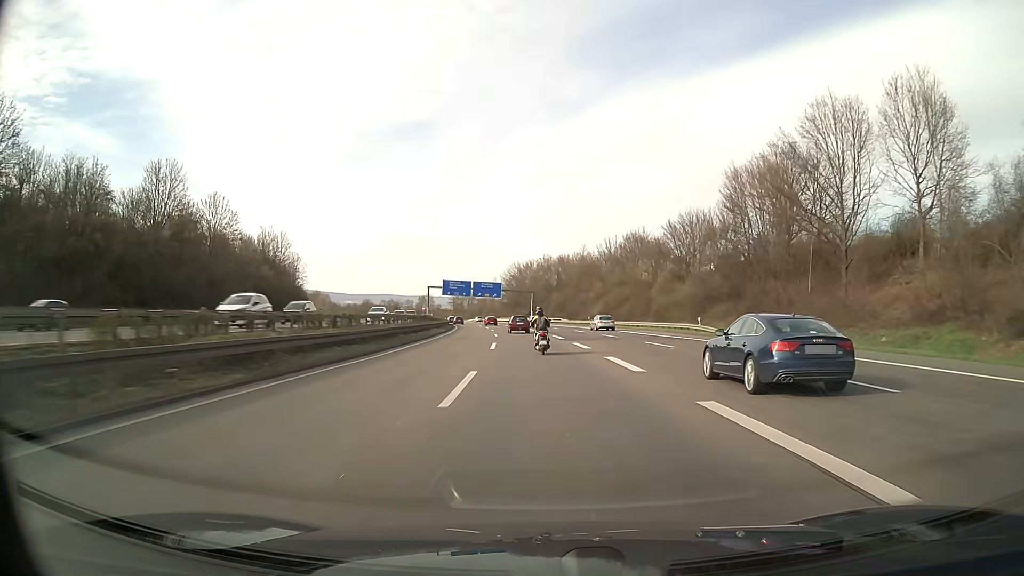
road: motorway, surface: asphalt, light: Day
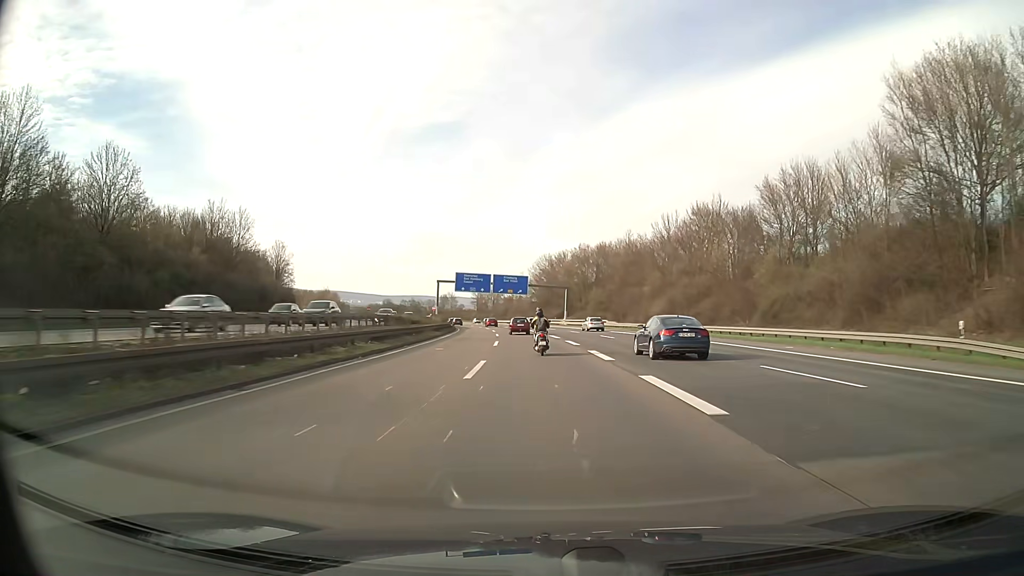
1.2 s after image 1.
(-0.7, +31.1) m; -3°
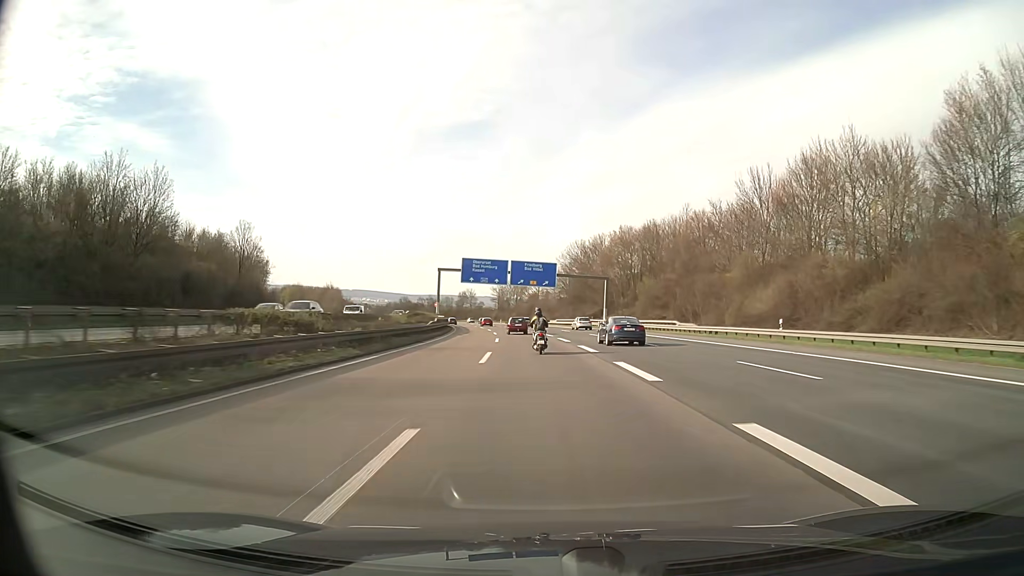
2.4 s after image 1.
(-0.7, +30.9) m; -2°
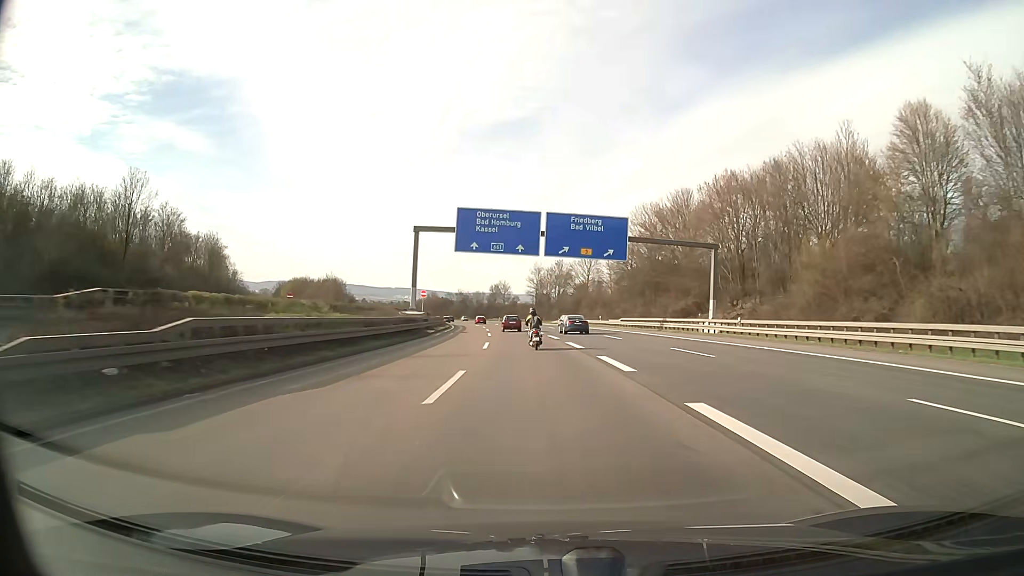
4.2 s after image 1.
(-1.4, +45.9) m; -4°
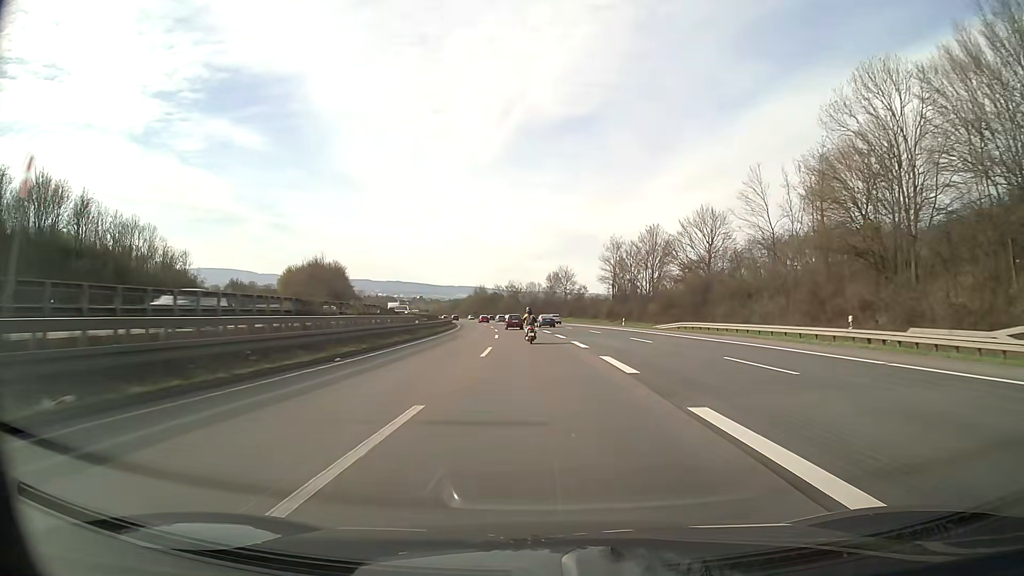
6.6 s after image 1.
(-2.9, +60.6) m; -5°
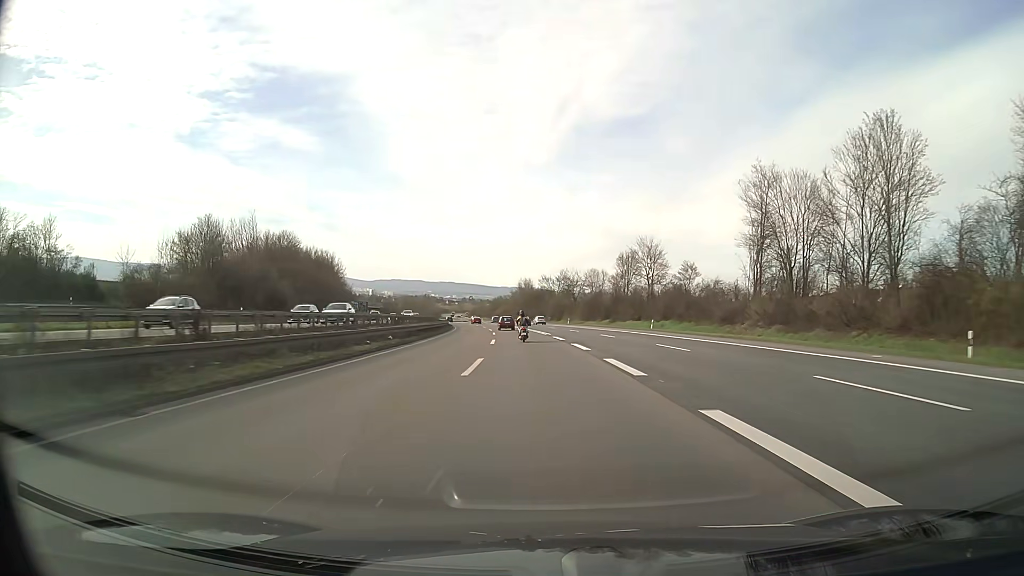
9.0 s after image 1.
(-2.4, +60.1) m; -5°
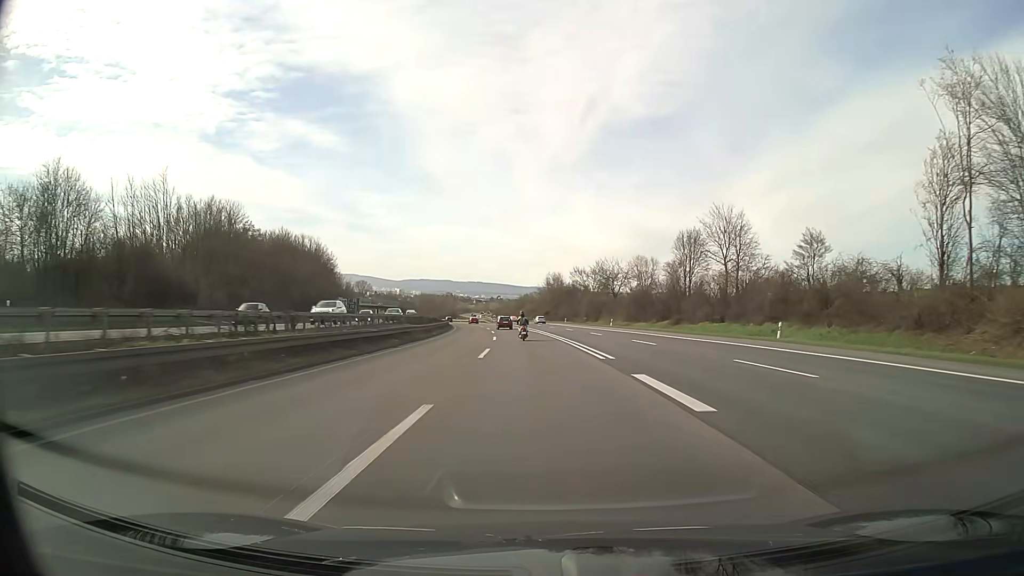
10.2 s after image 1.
(-0.6, +30.0) m; -2°
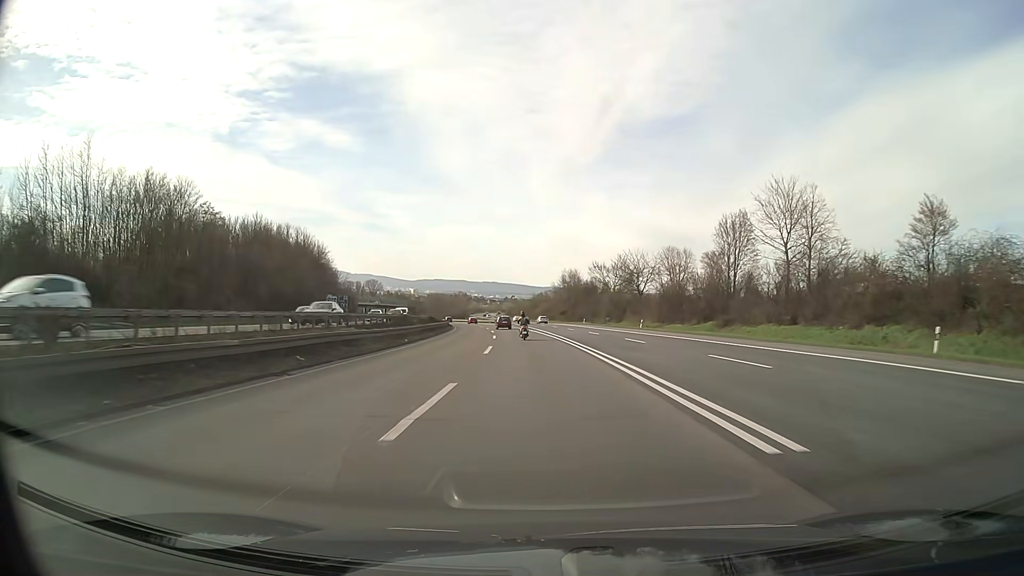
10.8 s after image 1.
(-0.2, +15.0) m; -1°
(0, +10) (0, +20) (-1, +30) (-1, +40) (-2, +50) (-2, +60) (-3, +70) (-4, +80) (-6, +90) (-7, +100) m
